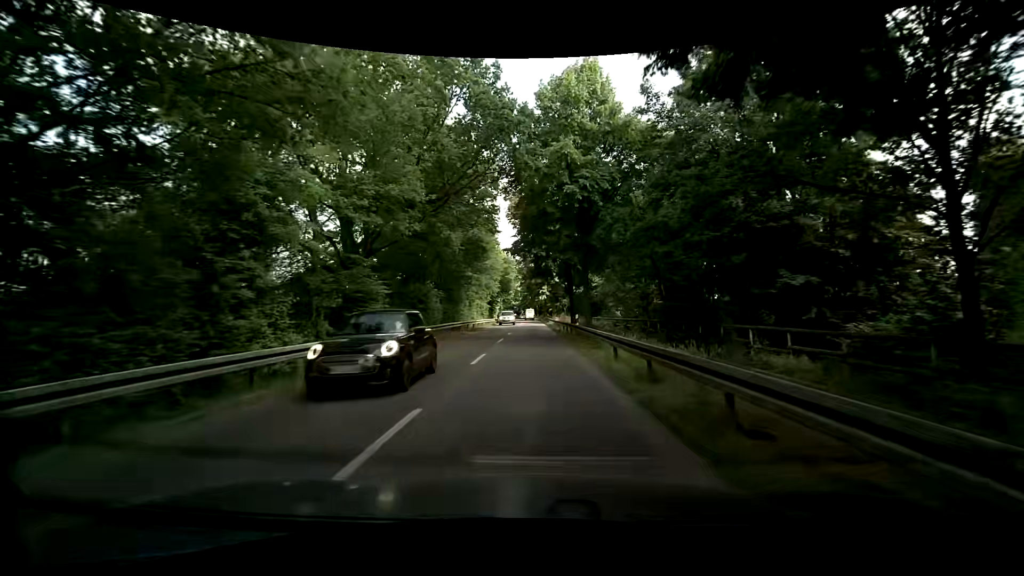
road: tertiary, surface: asphalt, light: Day
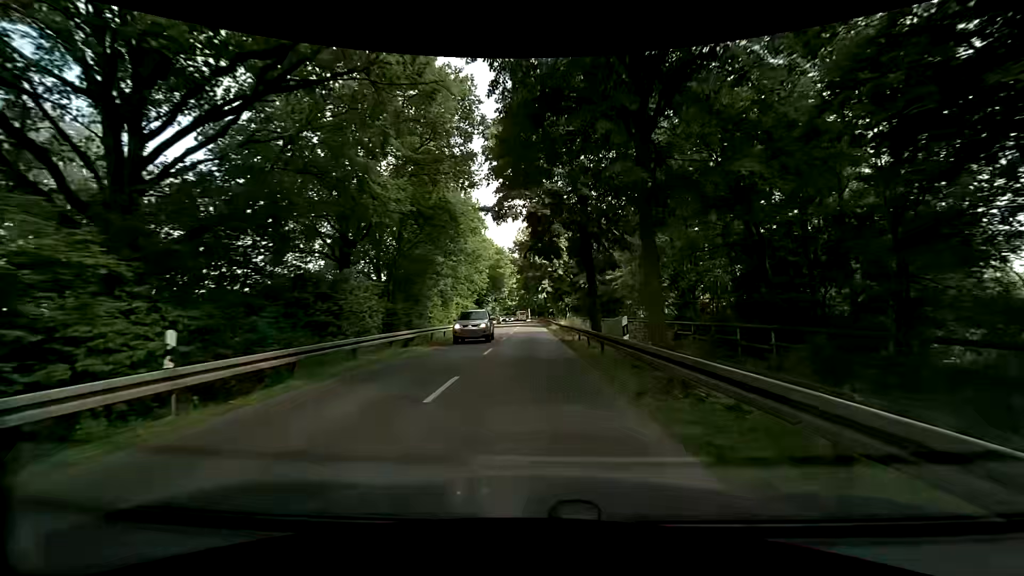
(+0.2, +14.2) m; +1°
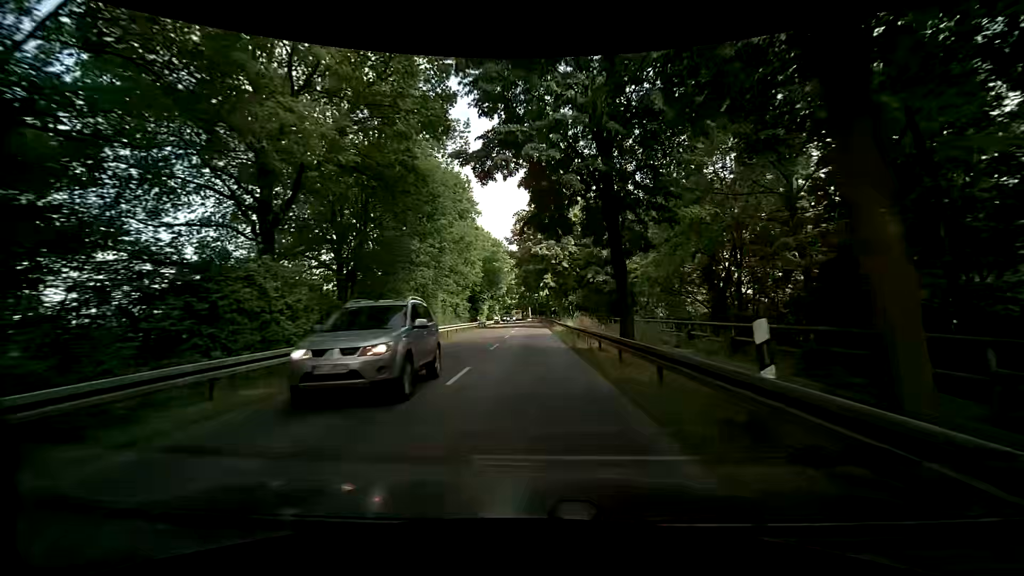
(0.0, +7.1) m; 0°
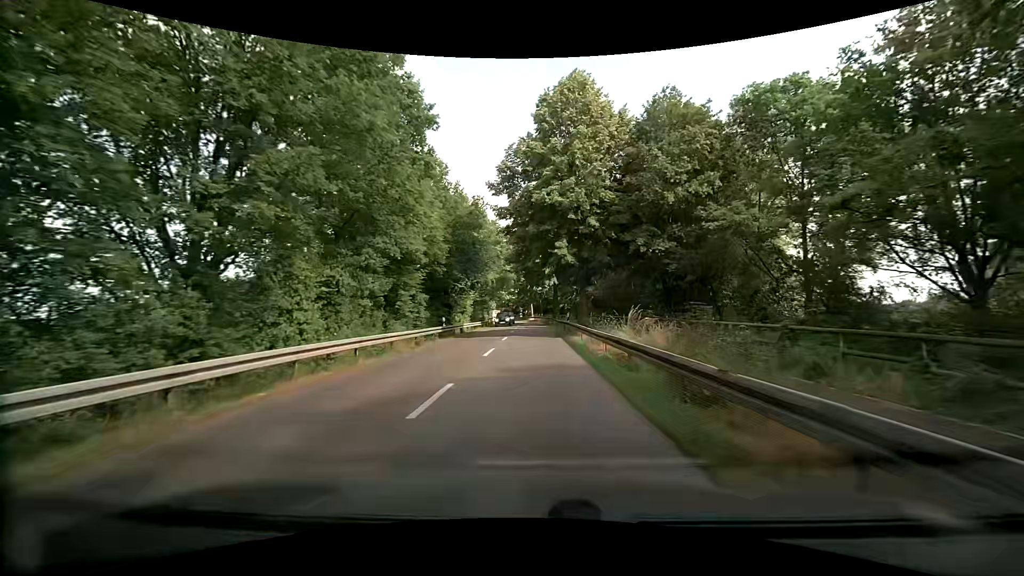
(+0.2, +21.3) m; +1°
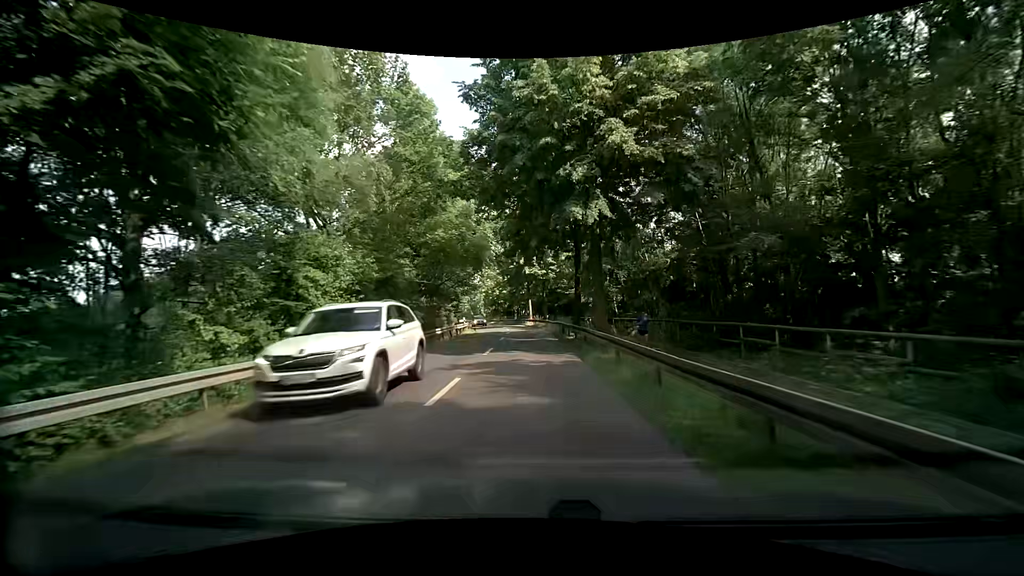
(-0.4, +35.1) m; -1°
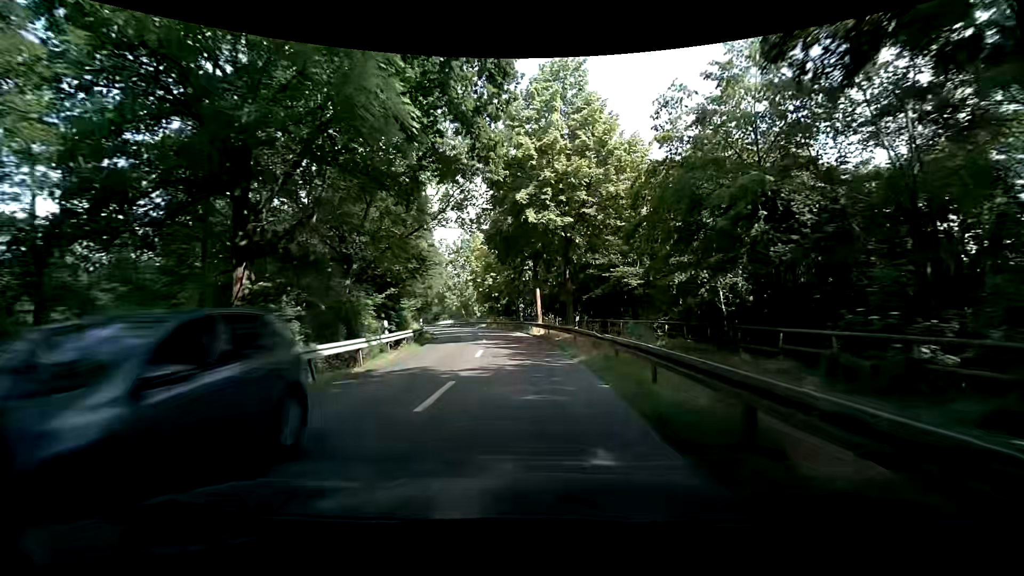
(+0.3, +27.7) m; 0°
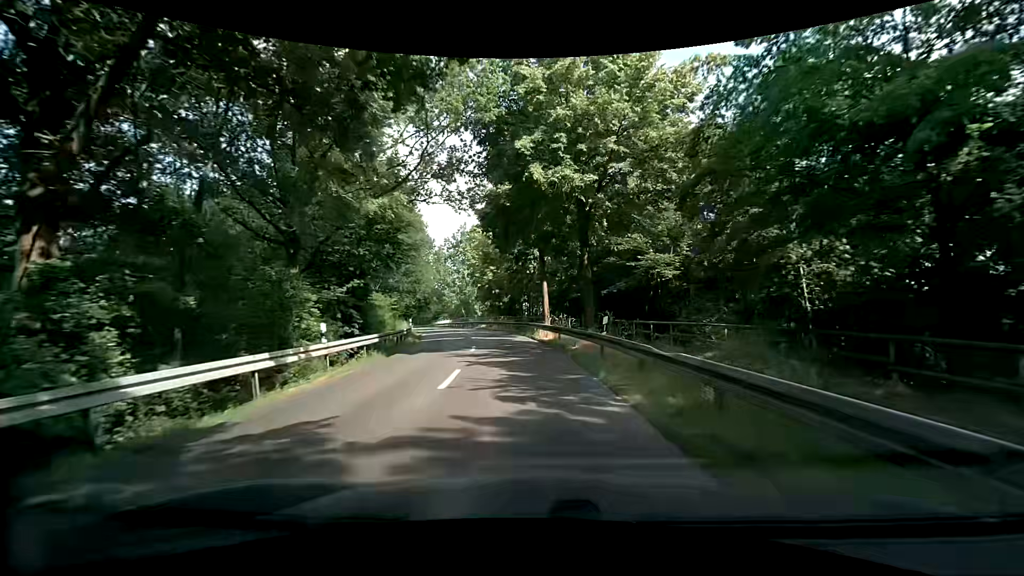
(+0.1, +6.9) m; +1°
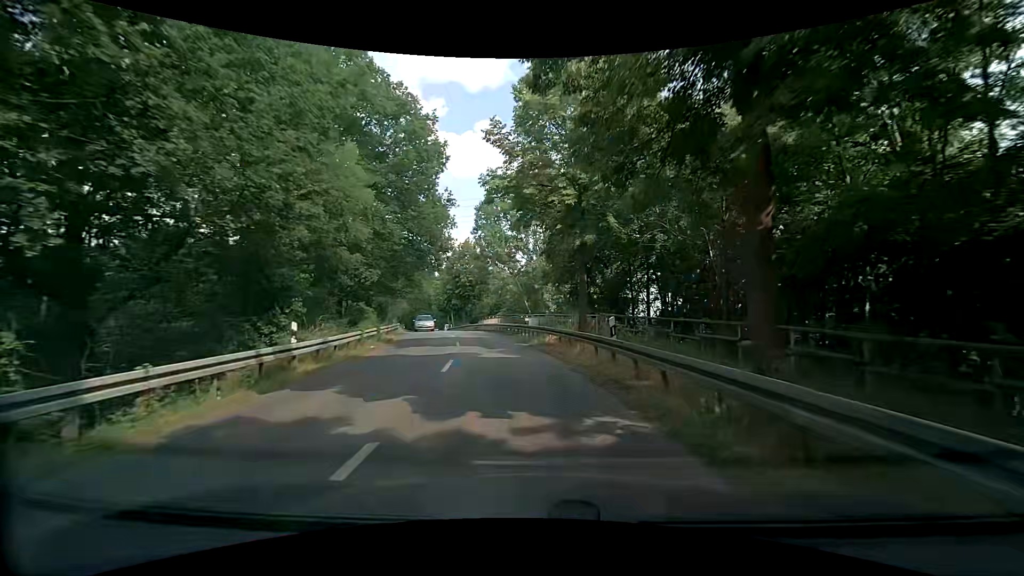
(-3.4, +33.7) m; -10°
(0, +10) (-1, +20) (-3, +30) (-5, +40) (-8, +49) (-10, +59) (-13, +68) (-16, +78) (-18, +88) (-20, +98) m
